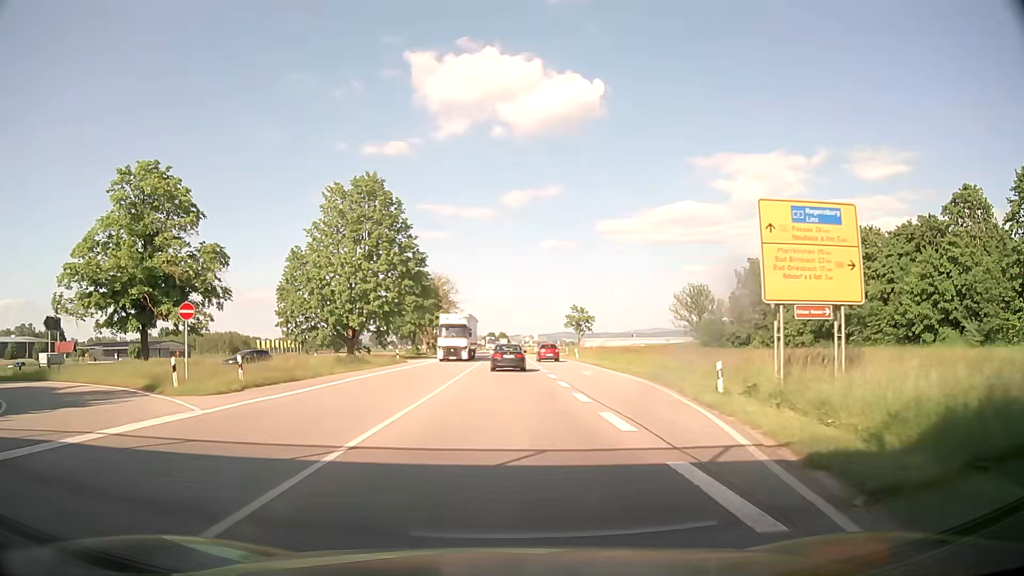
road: primary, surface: asphalt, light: Day
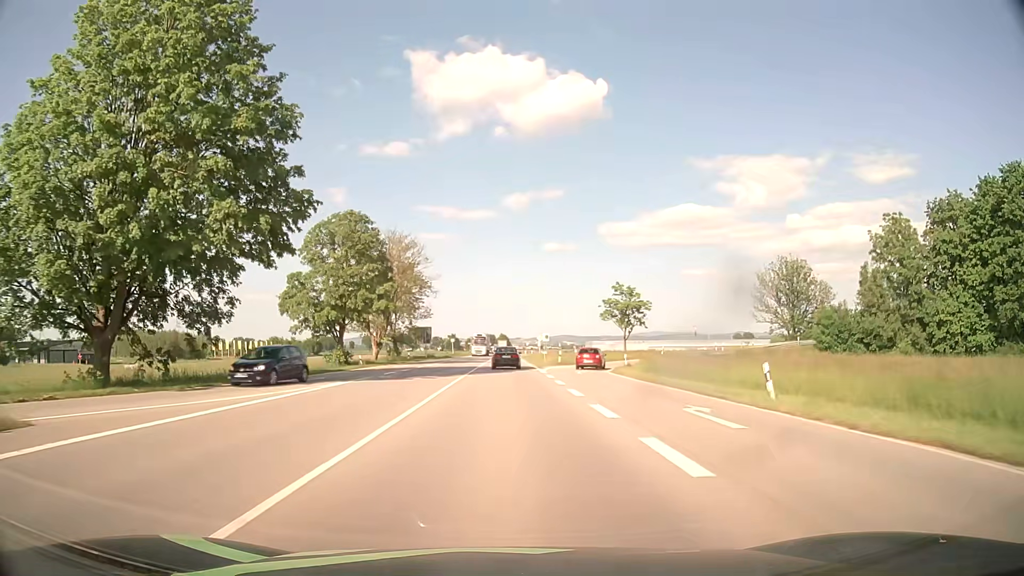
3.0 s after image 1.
(-0.4, +45.9) m; -1°
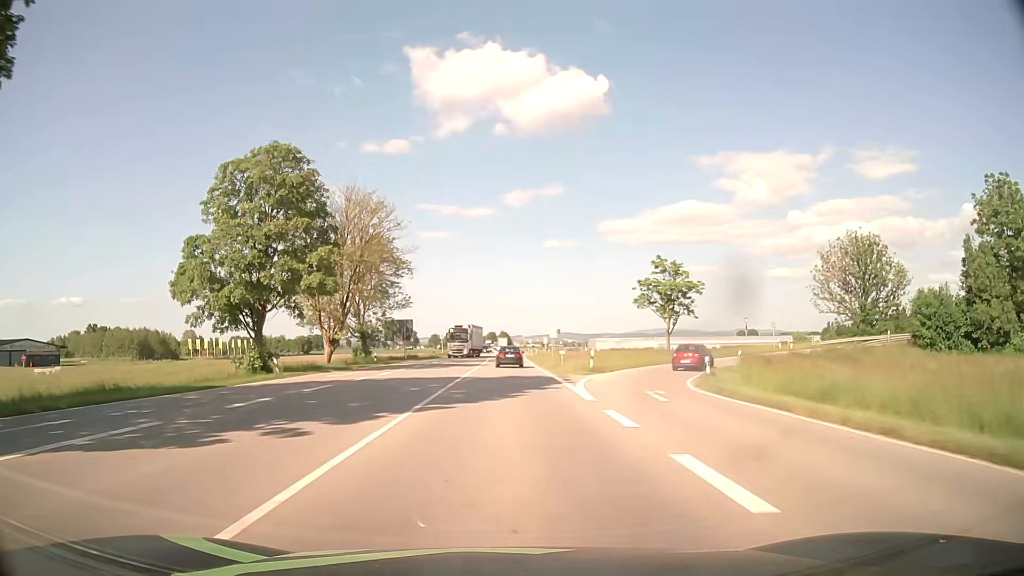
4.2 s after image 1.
(0.0, +19.6) m; 0°
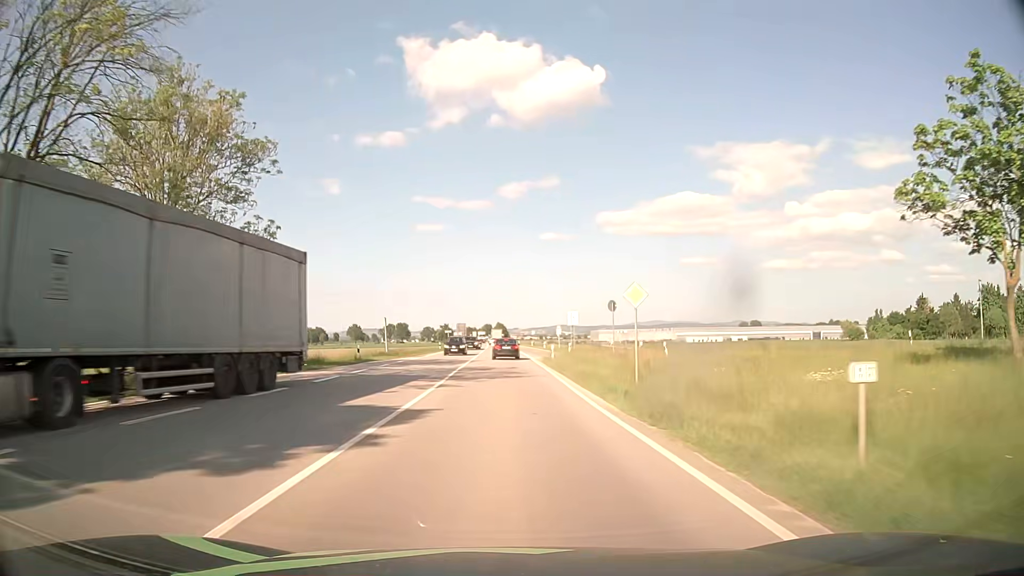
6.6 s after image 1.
(0.0, +40.0) m; 0°
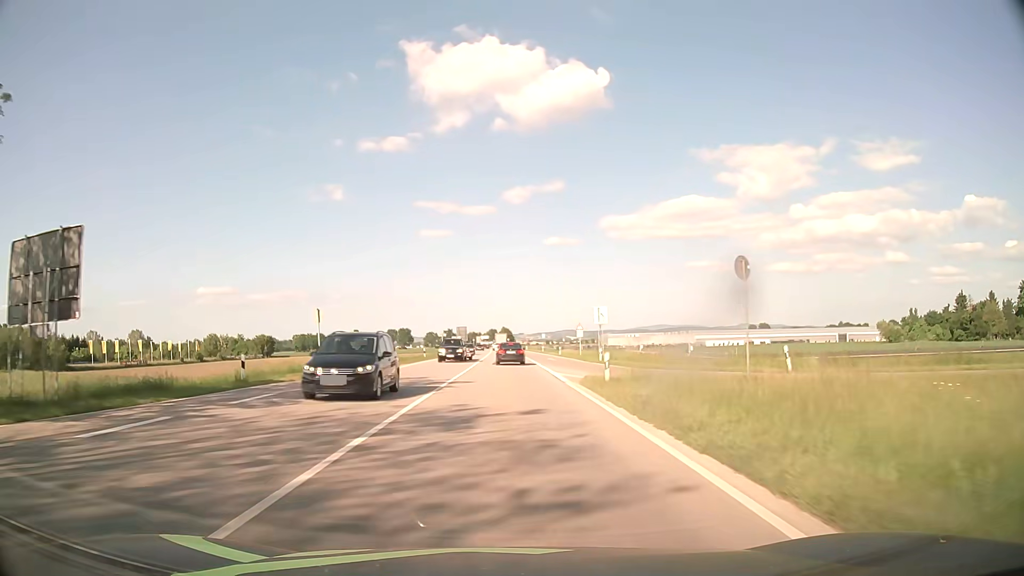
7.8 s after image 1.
(-0.1, +19.2) m; 0°
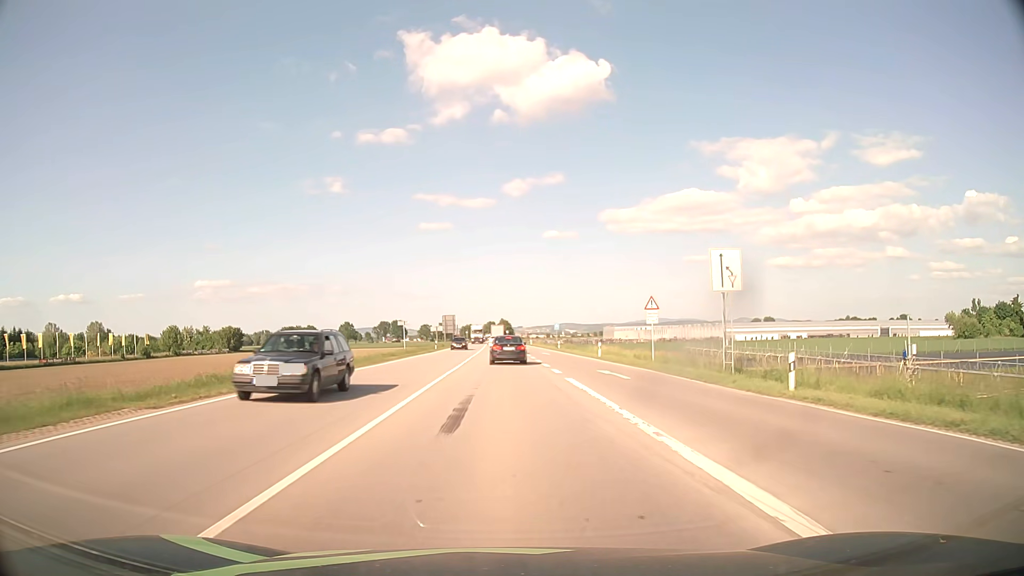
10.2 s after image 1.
(0.0, +33.8) m; 0°
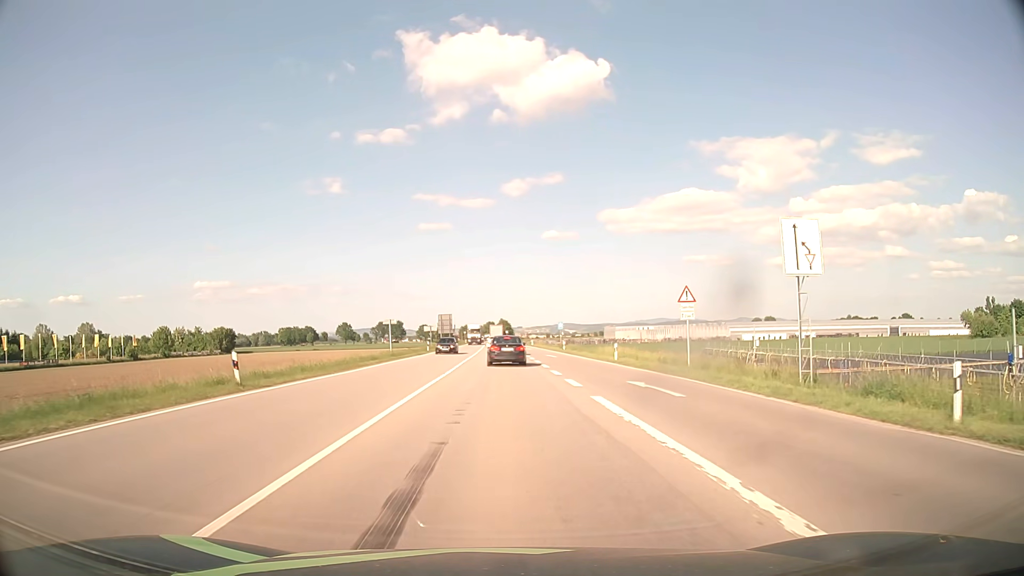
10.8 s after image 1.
(0.0, +6.7) m; 0°
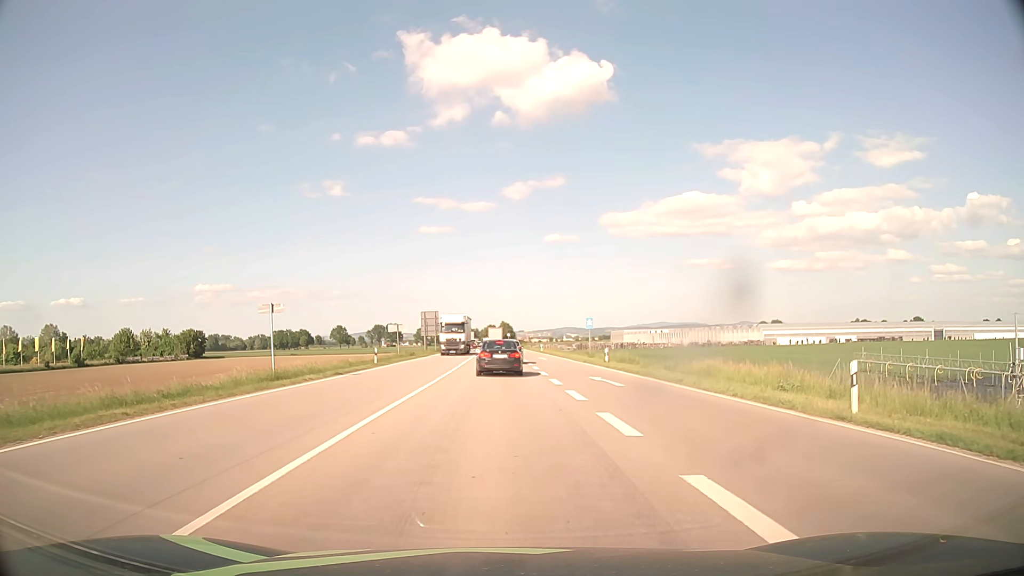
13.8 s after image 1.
(-0.1, +26.7) m; 0°
(0, +10) (0, +20) (0, +30) (0, +40) (0, +50) (-1, +60) (-1, +70) (-1, +80) (-1, +90) (-1, +100) m
